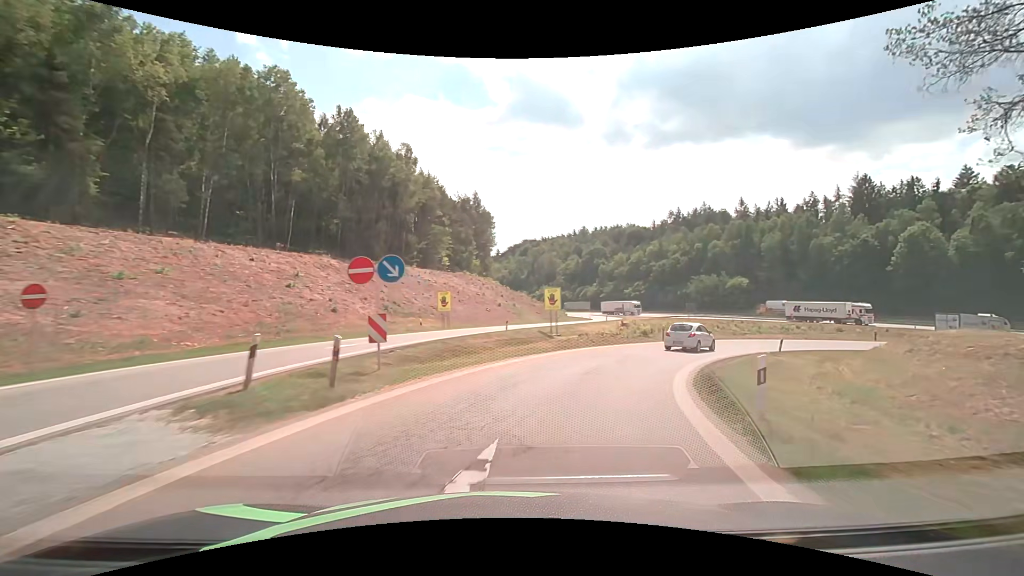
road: motorway_link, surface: asphalt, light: Day
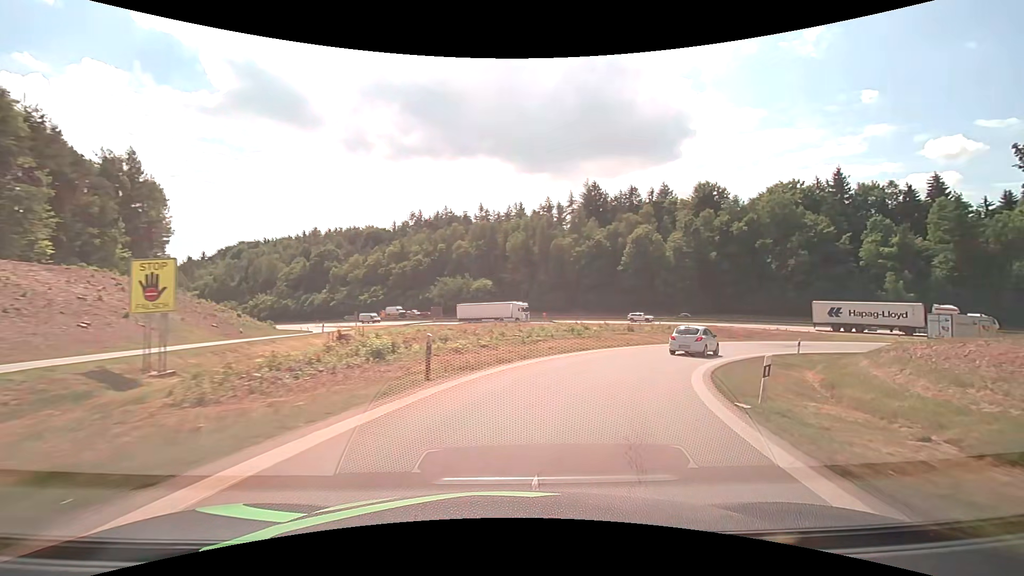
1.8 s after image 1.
(+5.7, +22.7) m; +29°
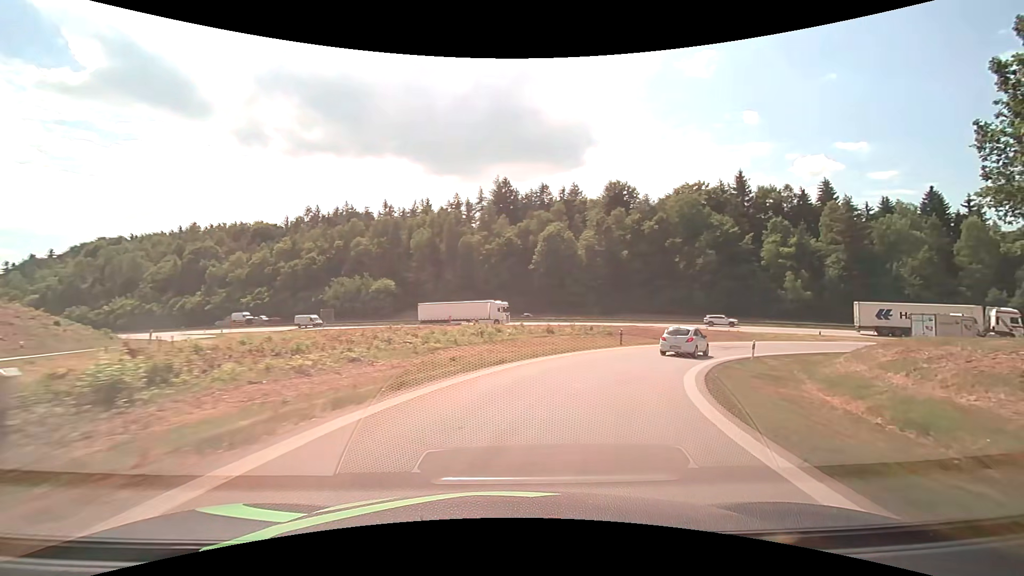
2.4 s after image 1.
(+0.8, +7.9) m; +11°
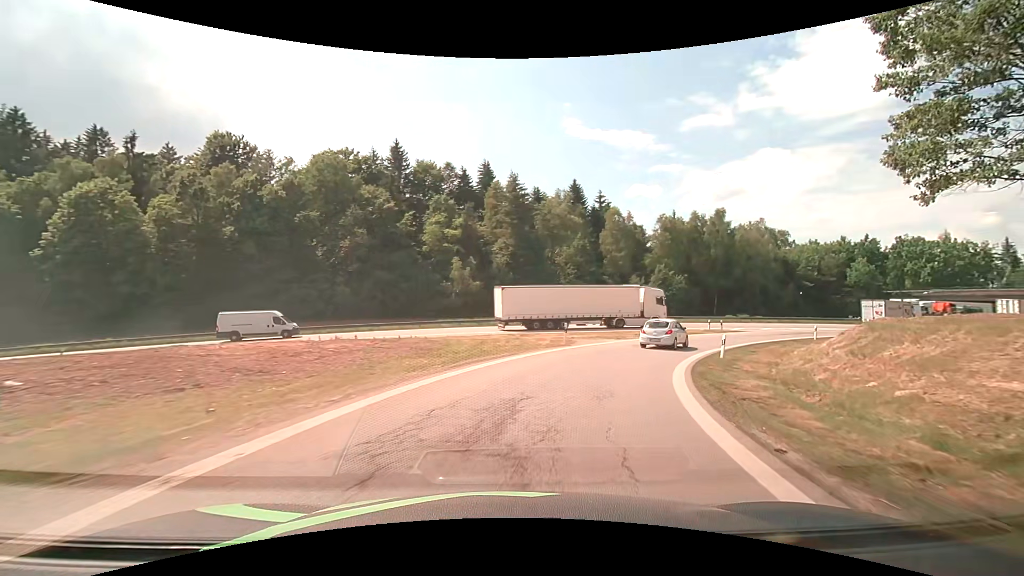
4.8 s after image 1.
(+10.6, +29.5) m; +39°
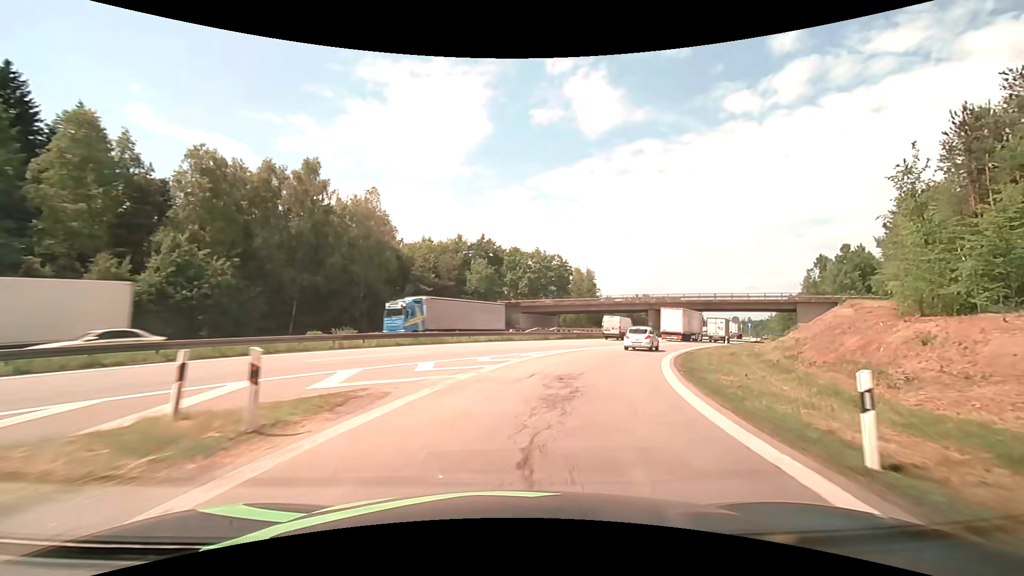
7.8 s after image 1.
(+15.4, +36.9) m; +44°
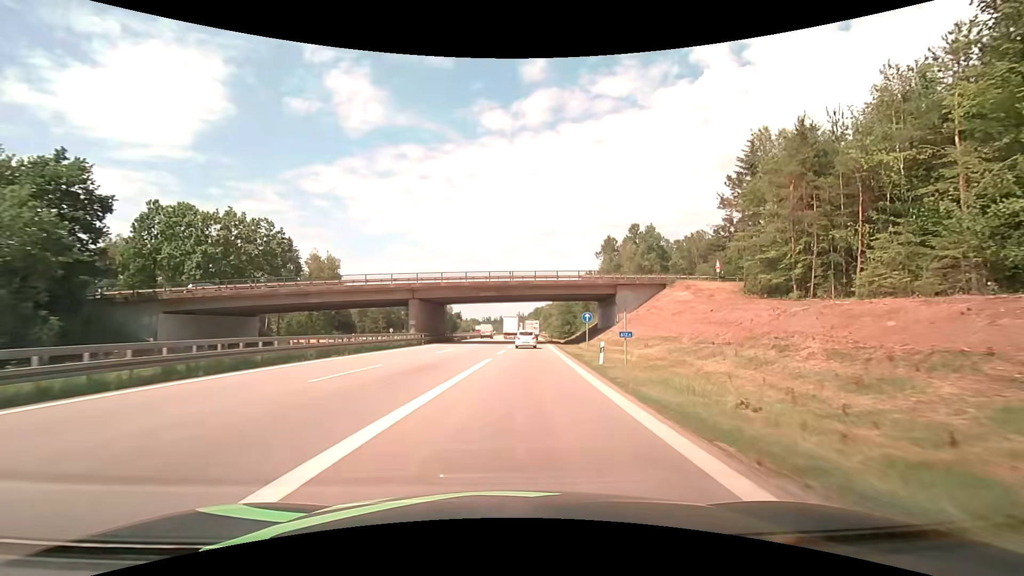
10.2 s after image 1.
(+9.5, +35.0) m; +27°
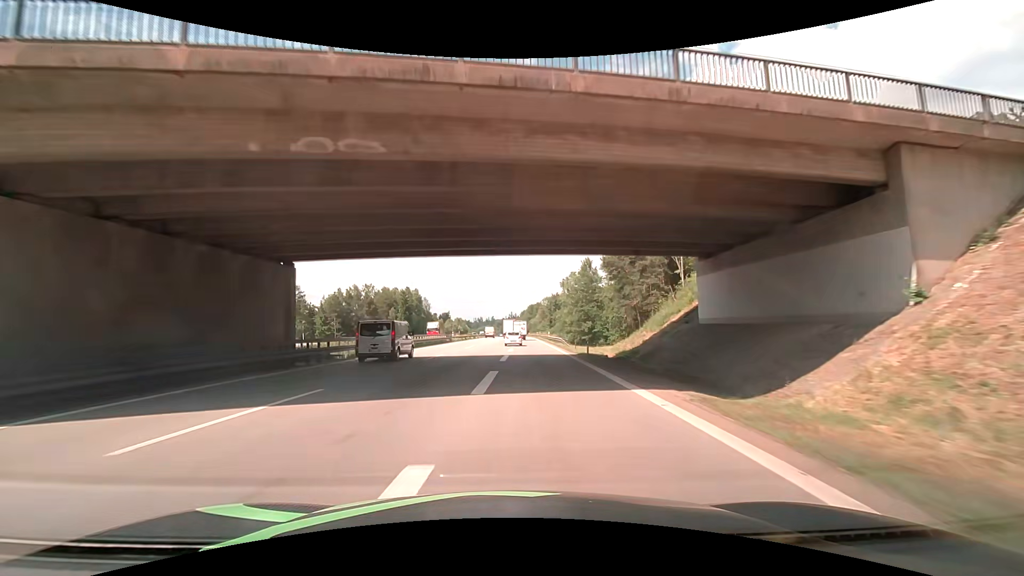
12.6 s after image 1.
(+1.6, +43.7) m; +1°
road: motorway
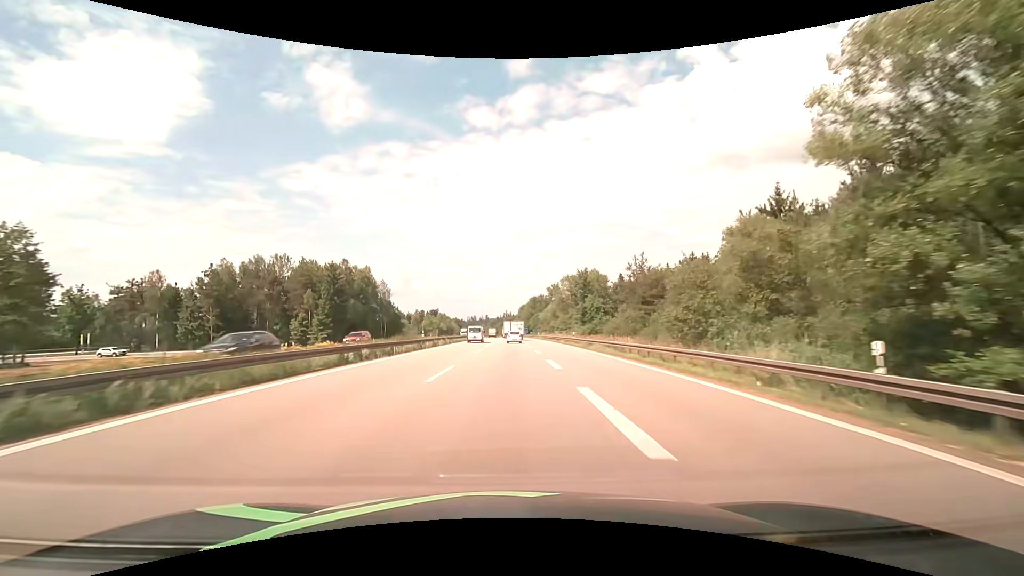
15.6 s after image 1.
(-0.7, +65.7) m; +1°
(0, +10) (0, +20) (0, +30) (0, +40) (0, +50) (0, +60) (0, +70) (0, +80) (0, +90) (0, +100) m
